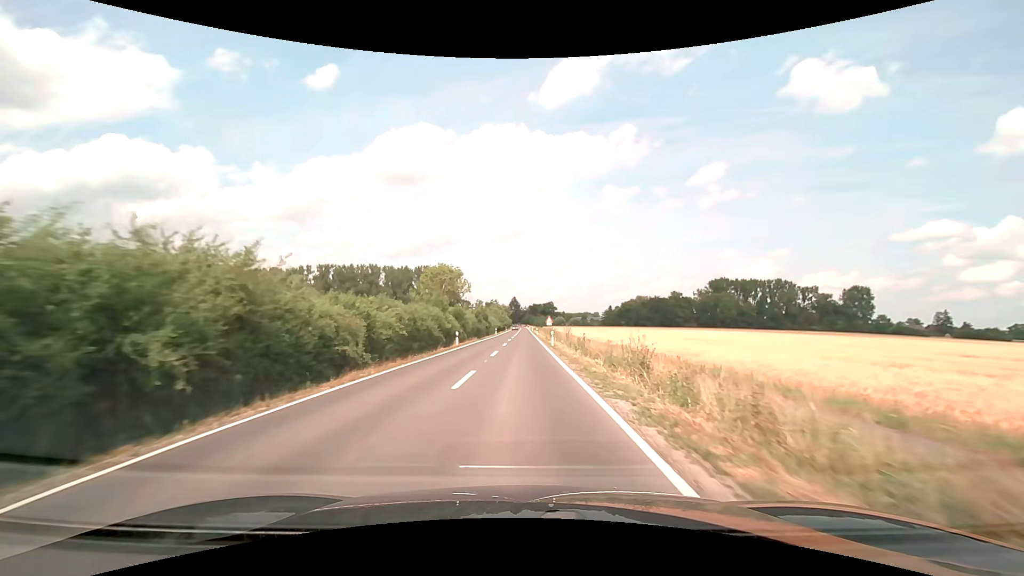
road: secondary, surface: asphalt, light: Day
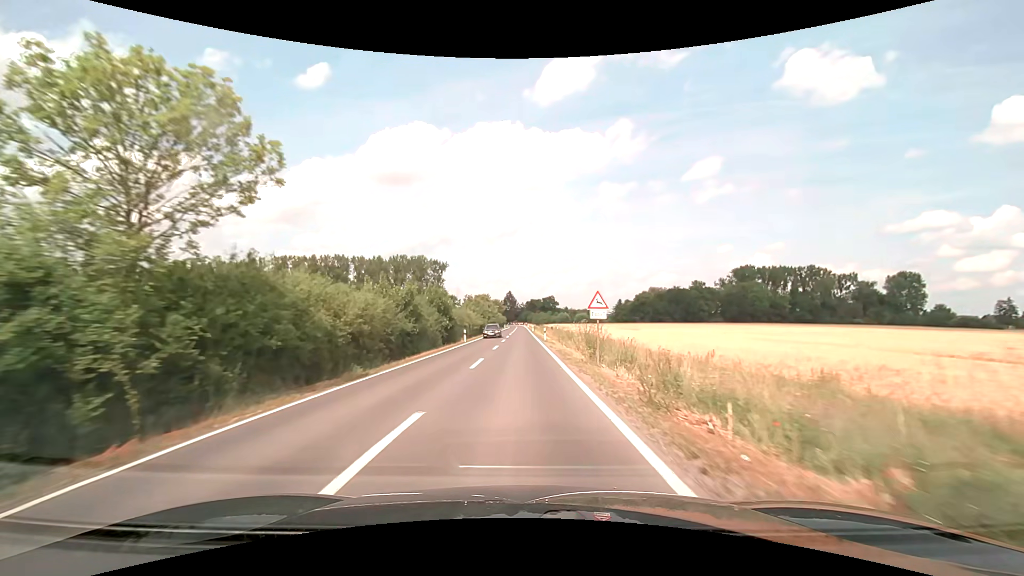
(+0.2, +43.1) m; 0°
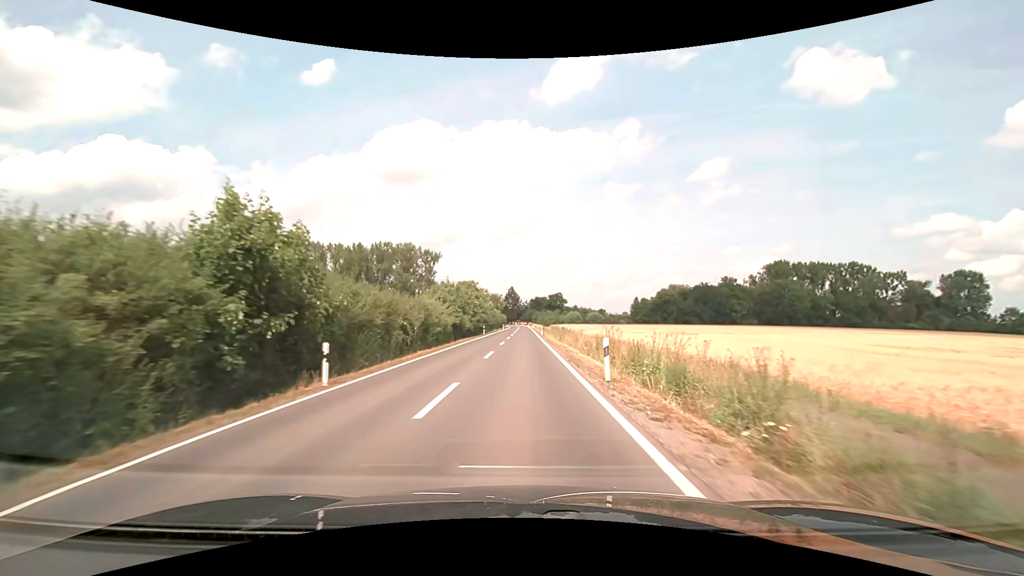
(-0.1, +32.3) m; 0°
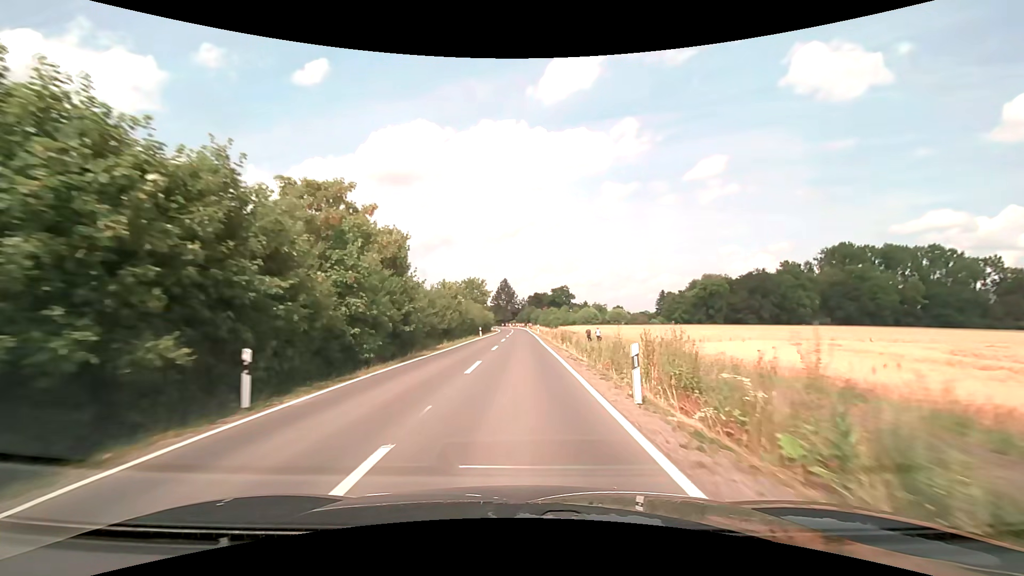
(+0.1, +53.7) m; 0°
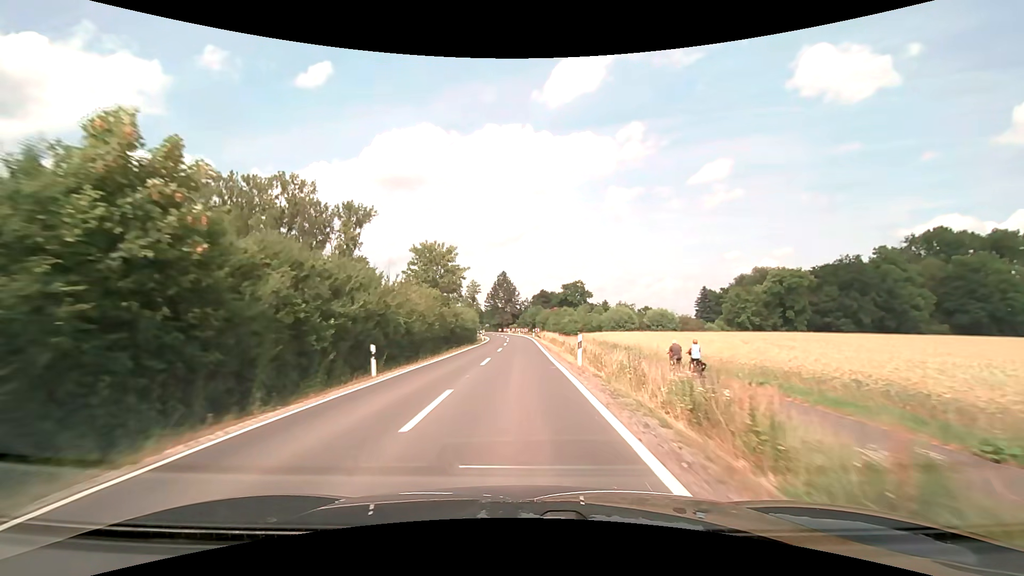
(0.0, +42.9) m; 0°
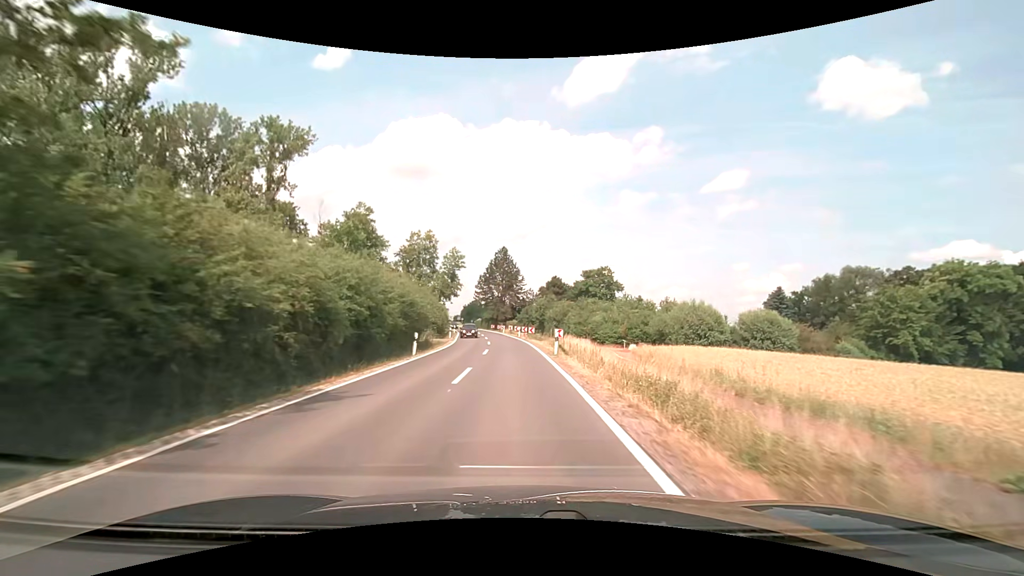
(-0.1, +42.9) m; -1°
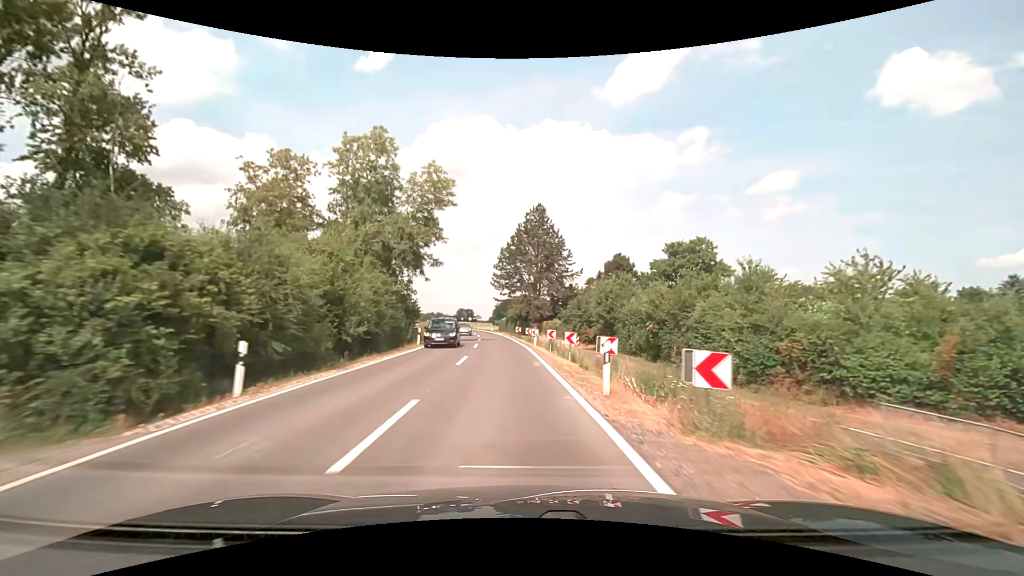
(-0.9, +43.0) m; -4°
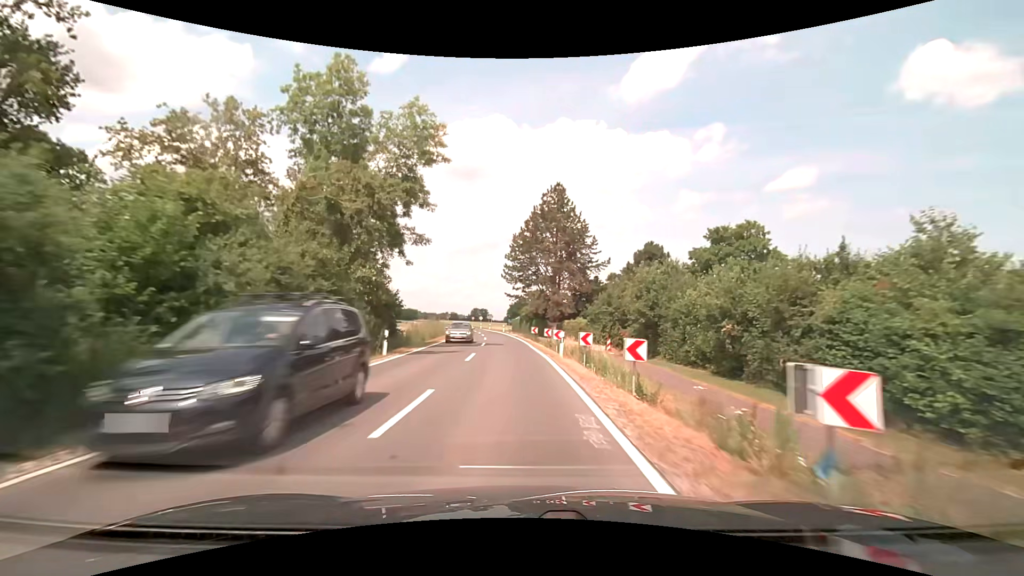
(-0.2, +10.7) m; -2°
(0, +10) (0, +20) (-1, +30) (-1, +40) (-2, +50) (-3, +60) (-5, +70) (-6, +80) (-8, +90) (-10, +99) m
